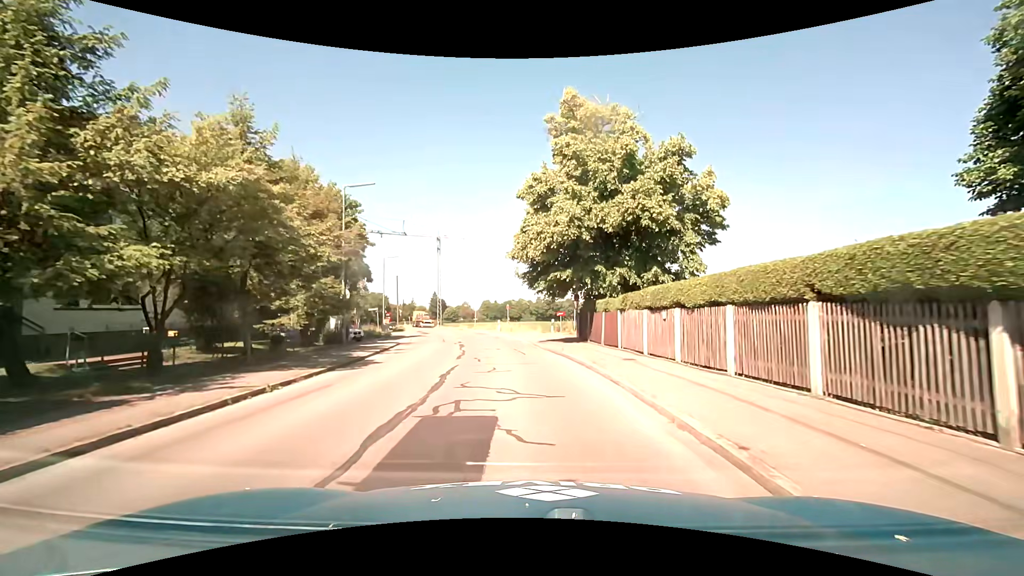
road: tertiary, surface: asphalt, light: Day
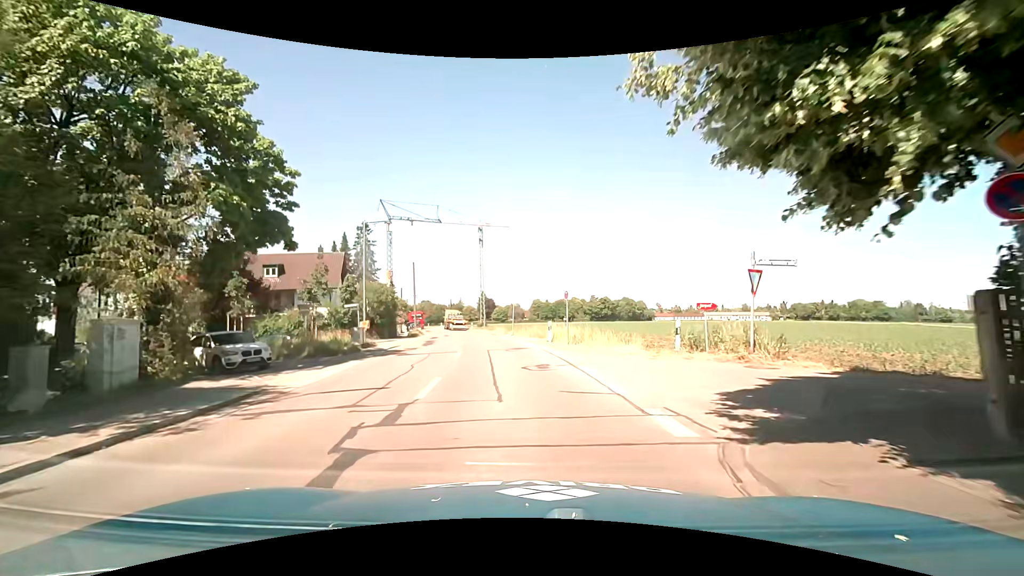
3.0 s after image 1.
(-1.2, +21.2) m; -5°
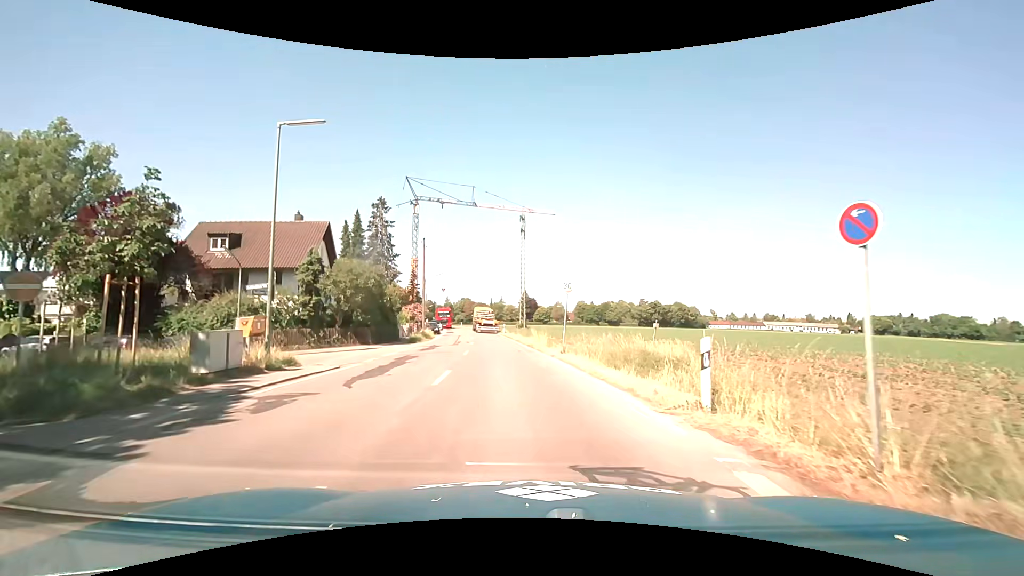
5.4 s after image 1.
(-1.3, +17.4) m; -7°
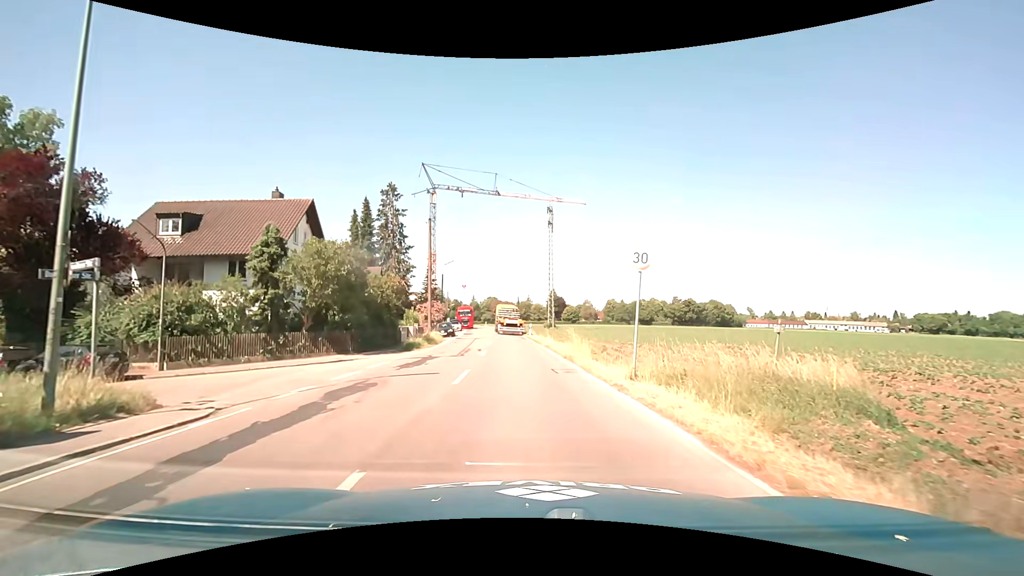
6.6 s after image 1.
(-0.1, +8.8) m; -2°
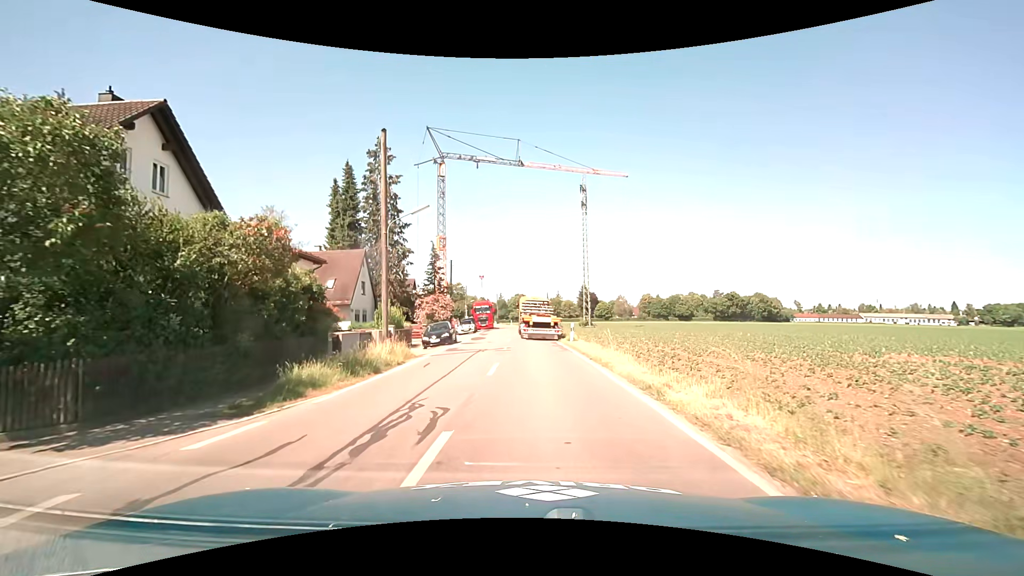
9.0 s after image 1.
(-0.6, +16.7) m; -4°
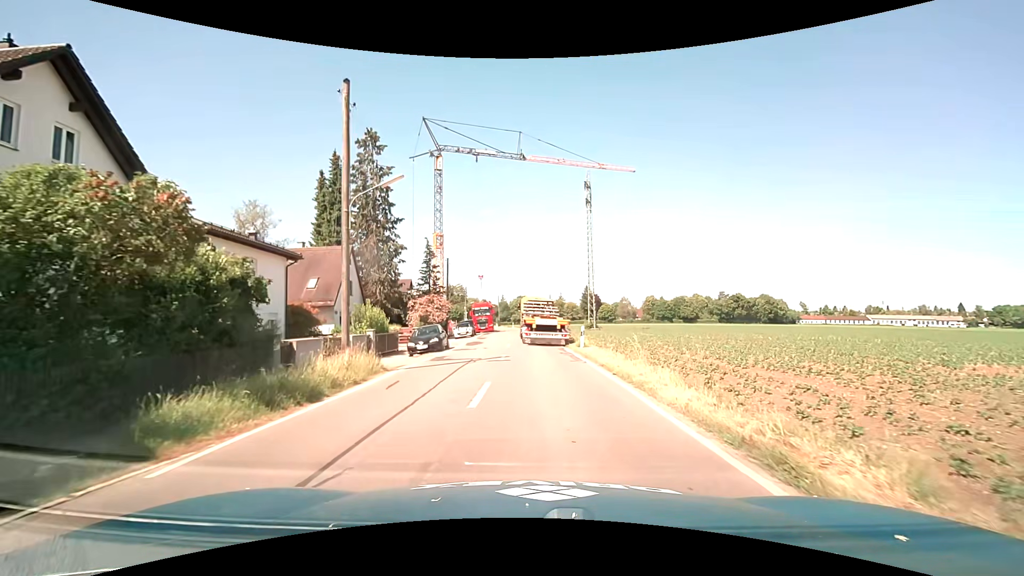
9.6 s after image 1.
(0.0, +4.2) m; 0°
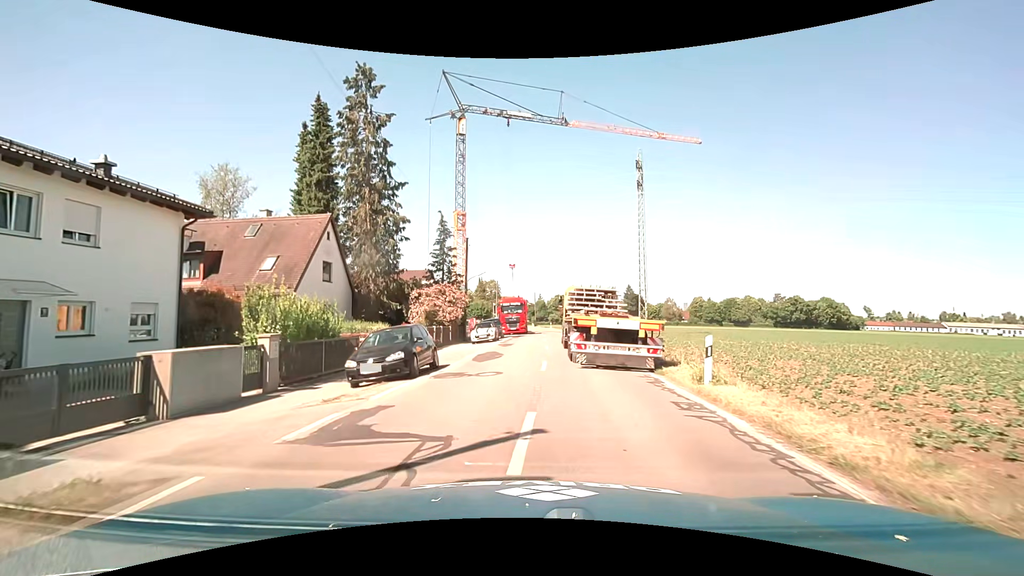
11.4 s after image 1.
(-0.3, +12.7) m; -5°
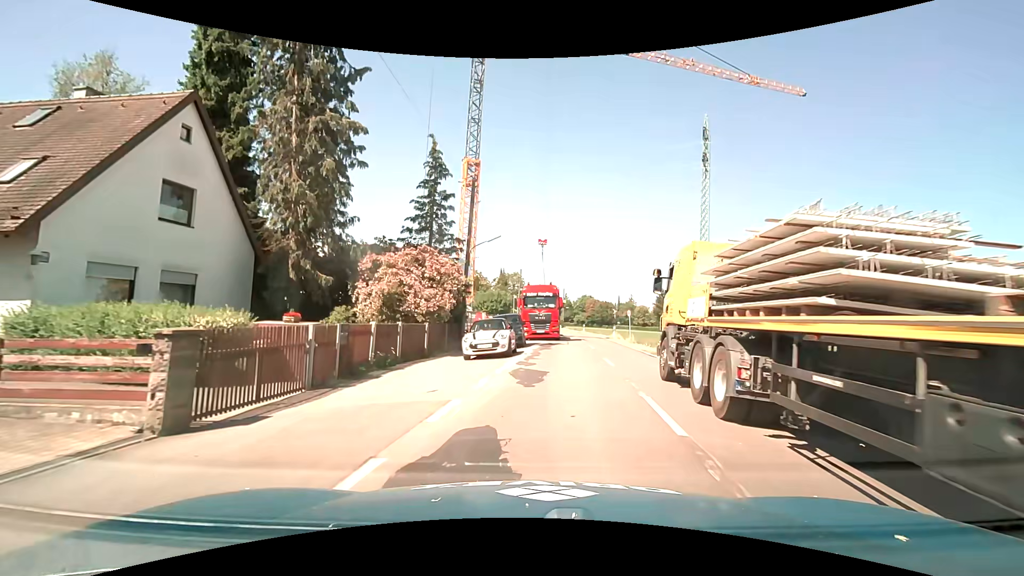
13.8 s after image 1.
(-0.7, +16.3) m; -2°
(0, +10) (+2, +20) (+3, +30) (+5, +40) (+5, +50) (+5, +60) (+5, +70) (+5, +80) (+4, +90) (+4, +100) m
